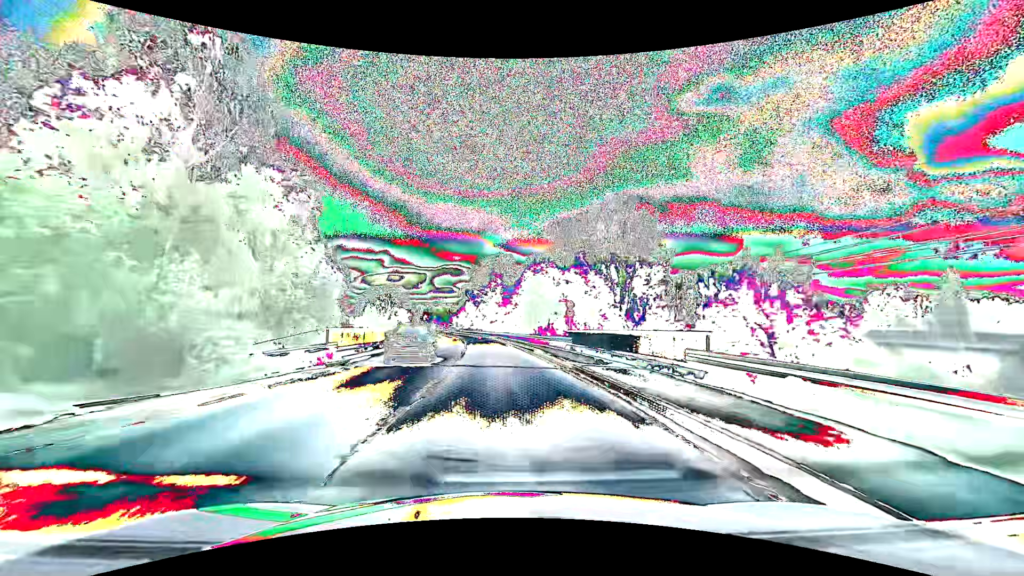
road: primary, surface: asphalt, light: Day
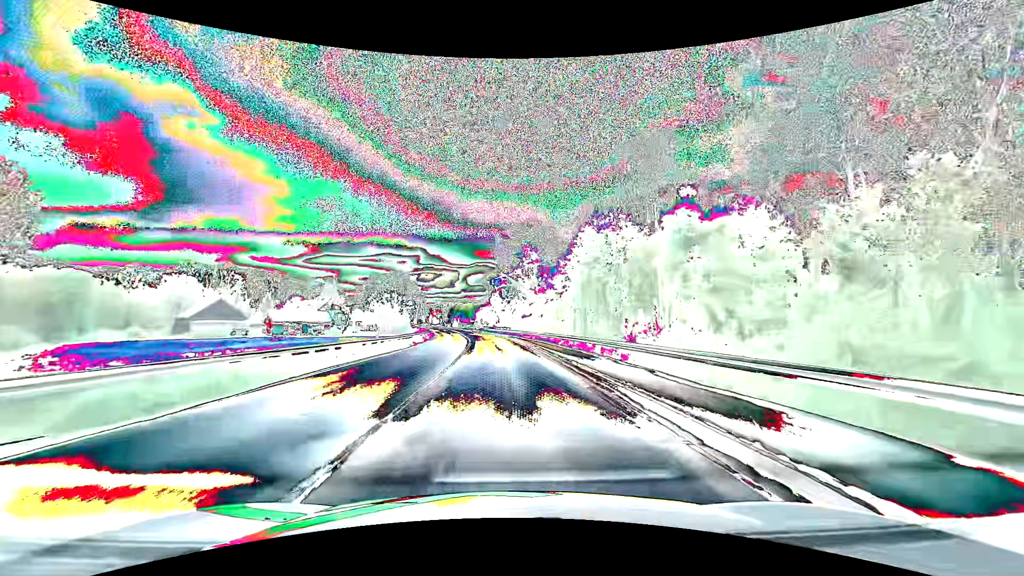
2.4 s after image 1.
(-1.0, +34.3) m; -3°
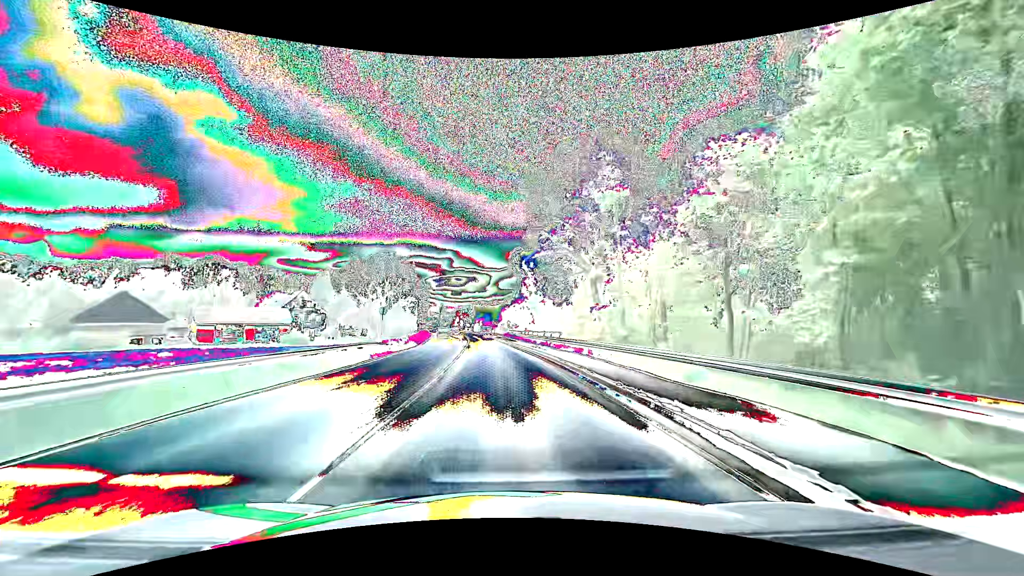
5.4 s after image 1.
(-1.2, +39.8) m; -4°
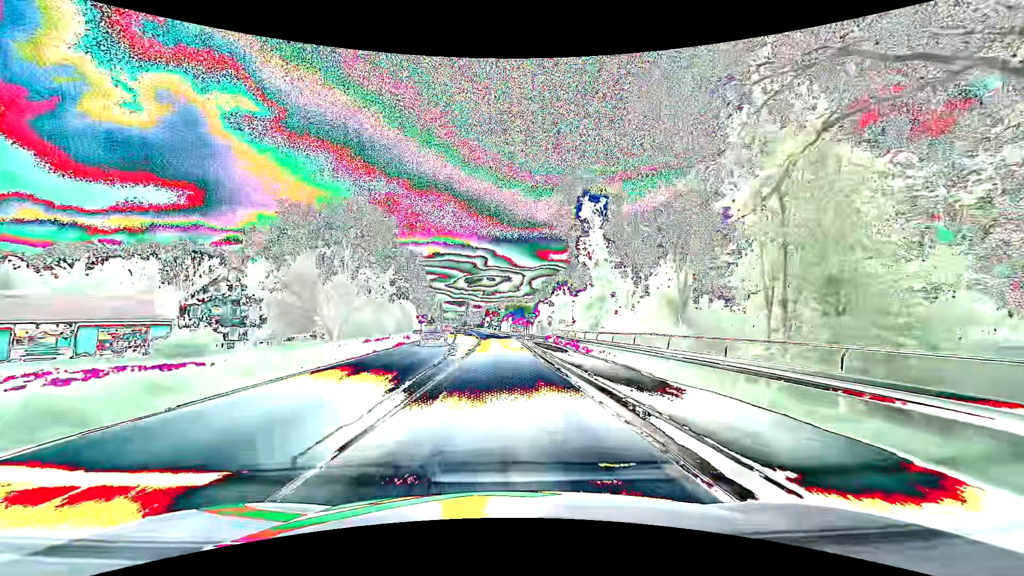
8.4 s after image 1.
(-1.0, +38.5) m; -3°
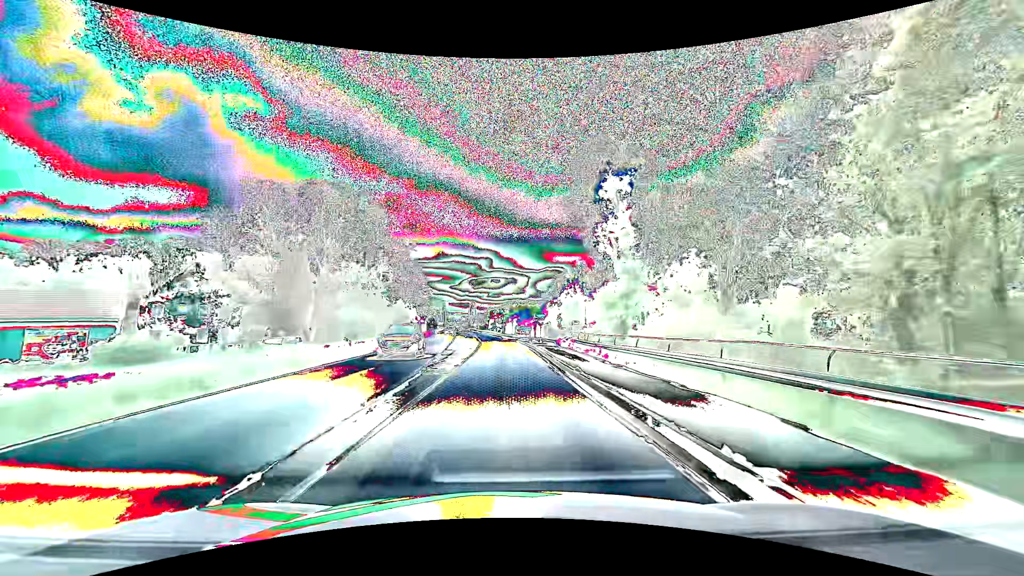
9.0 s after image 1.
(-0.1, +7.6) m; -1°
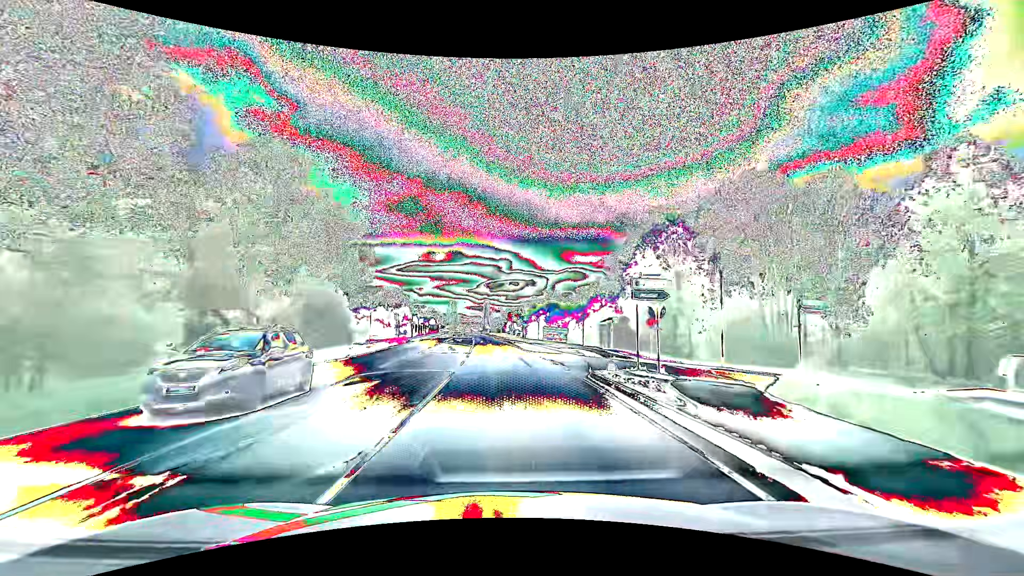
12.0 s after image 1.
(-0.5, +38.0) m; -2°
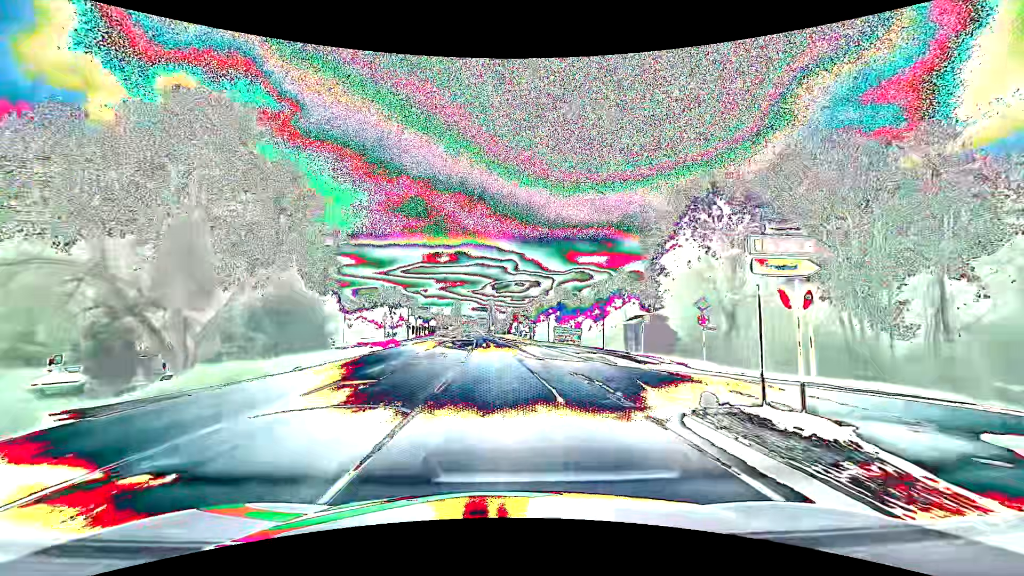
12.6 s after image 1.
(0.0, +7.6) m; -1°
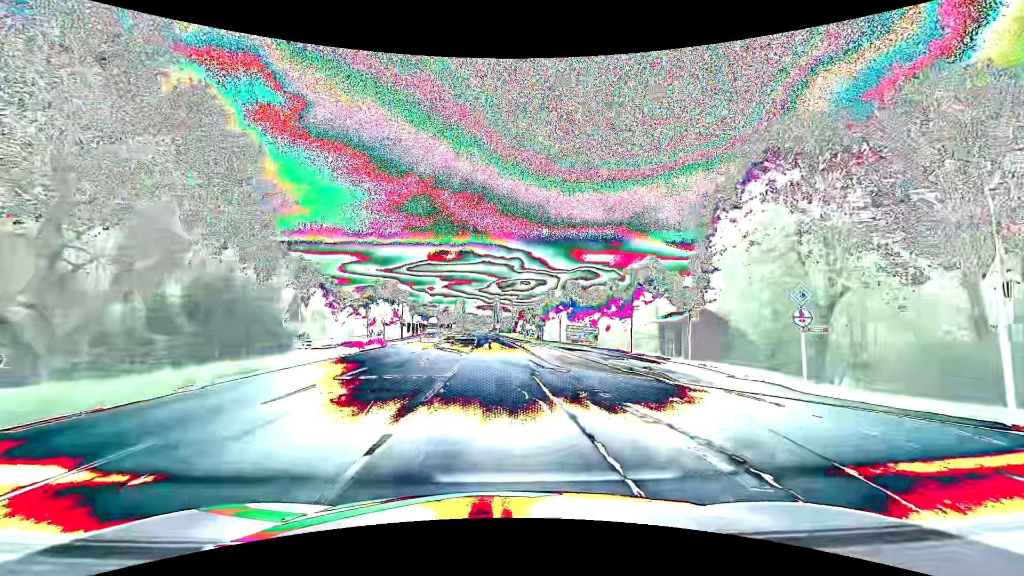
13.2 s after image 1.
(0.0, +7.6) m; 0°
(0, +10) (0, +20) (0, +30) (-1, +40) (-1, +50) (-2, +60) (-2, +70) (-3, +80) (-4, +90) (-5, +100) m
